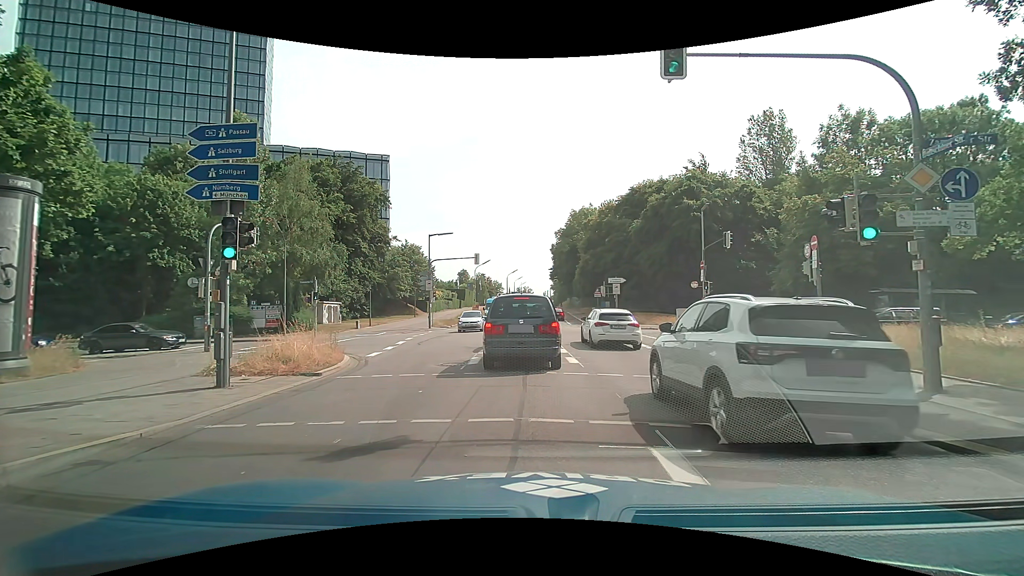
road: secondary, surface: asphalt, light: Day
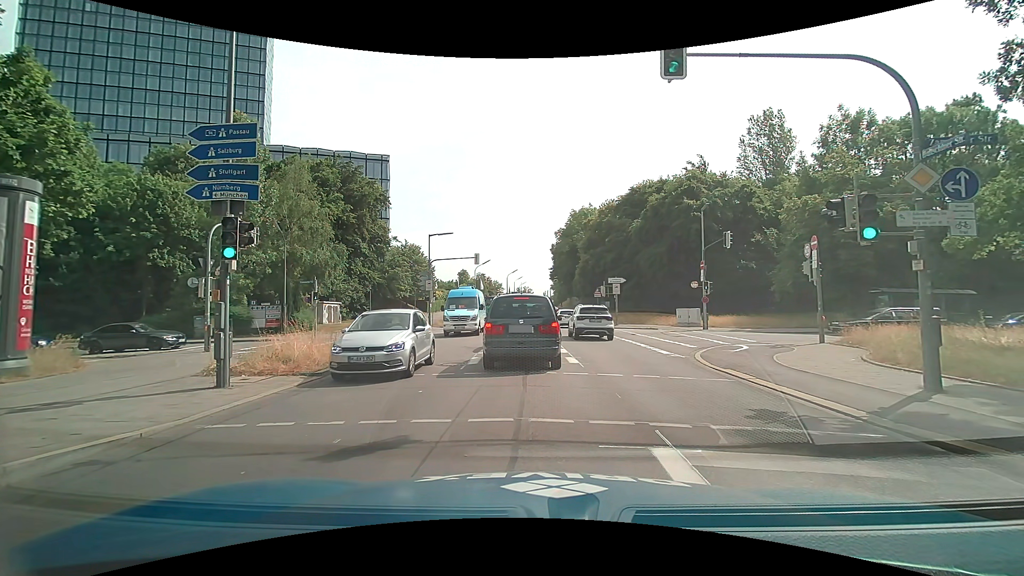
(0.0, 0.0) m; 0°
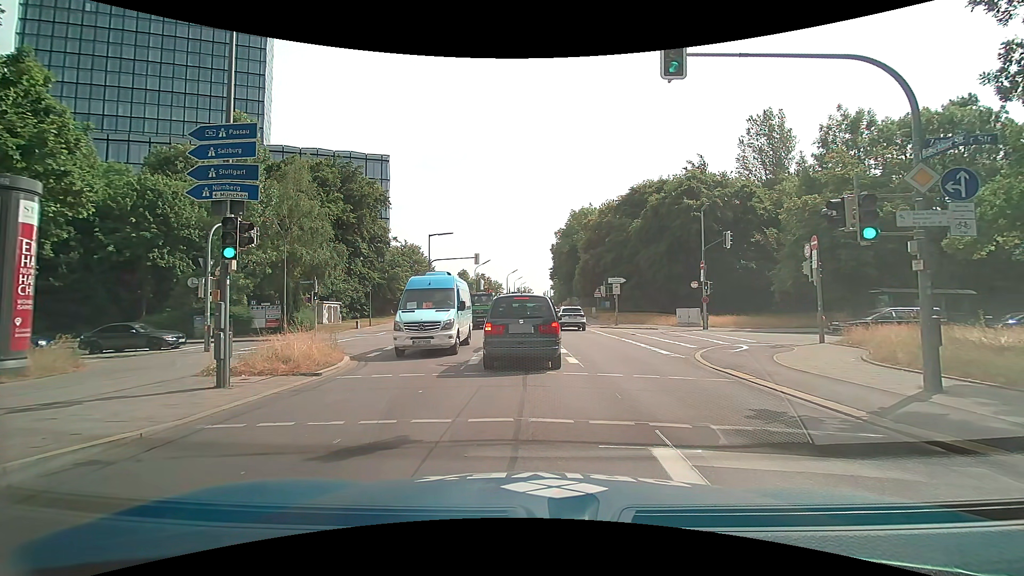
(0.0, 0.0) m; 0°
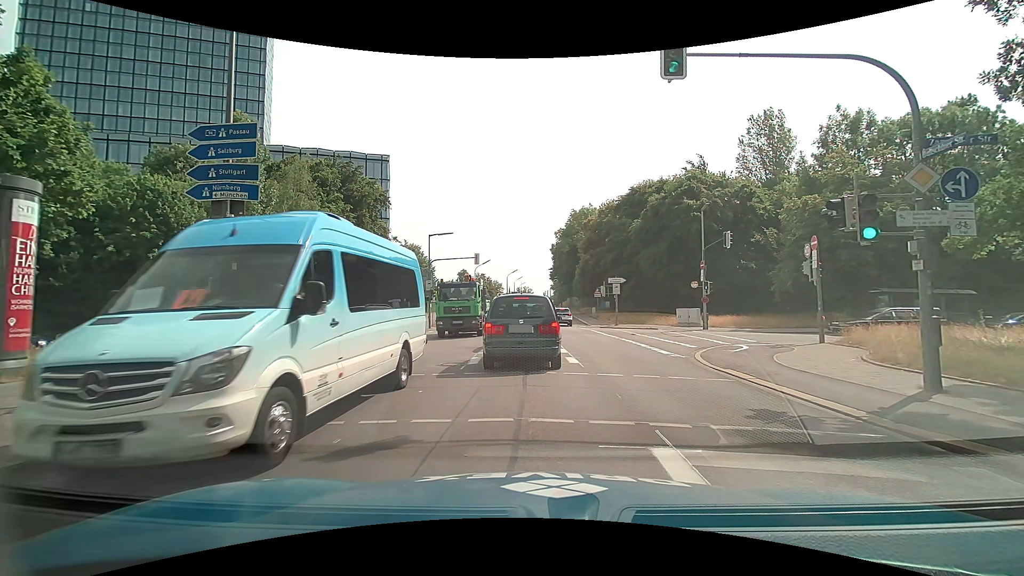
(0.0, 0.0) m; 0°
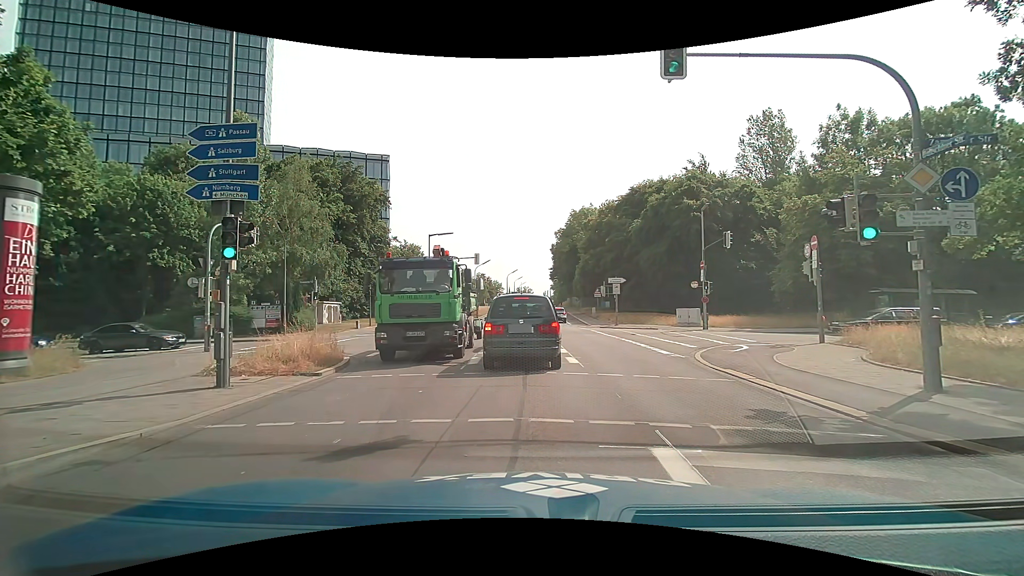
(0.0, 0.0) m; 0°
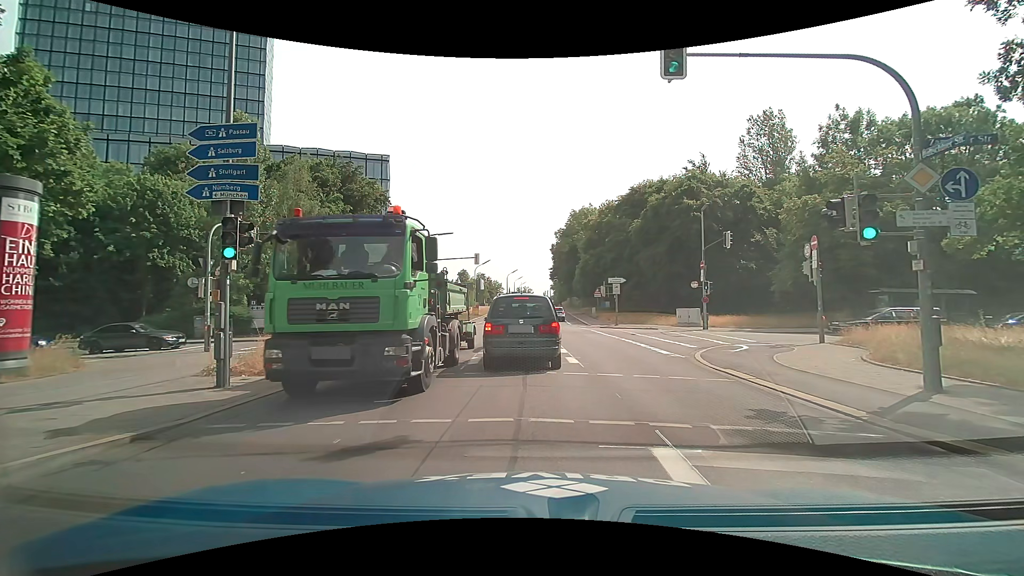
(0.0, 0.0) m; 0°
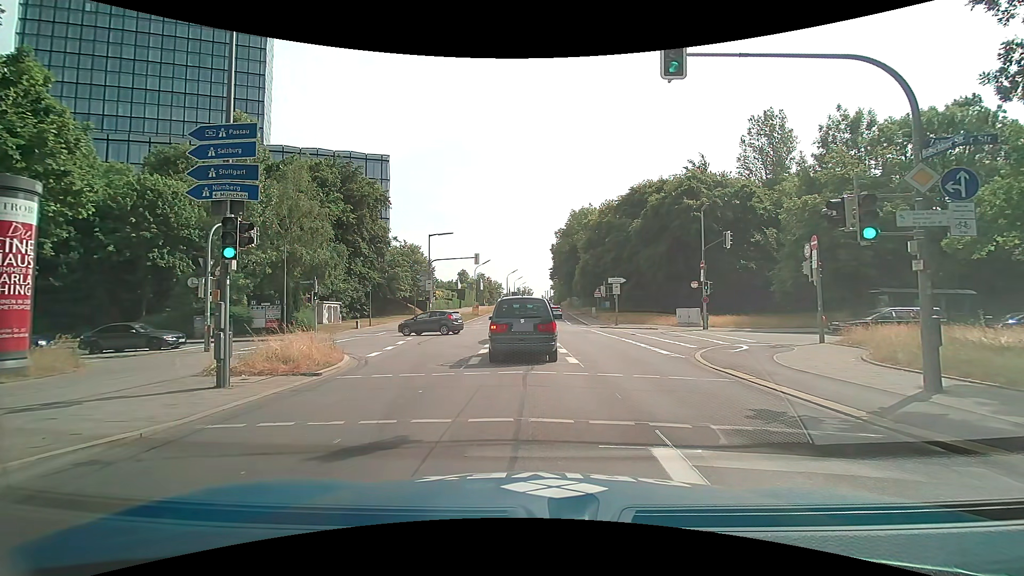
(0.0, 0.0) m; 0°
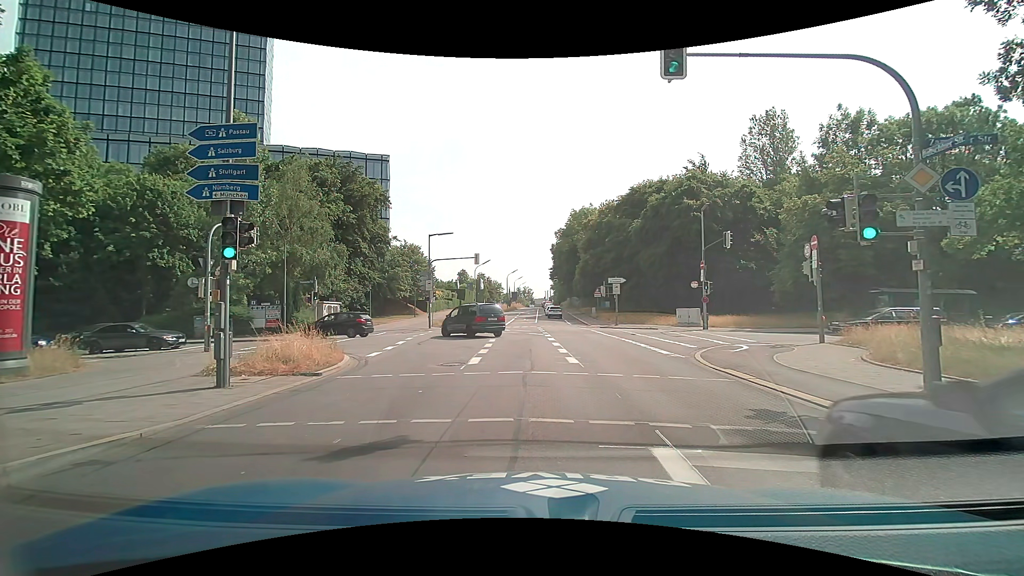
(0.0, 0.0) m; 0°
